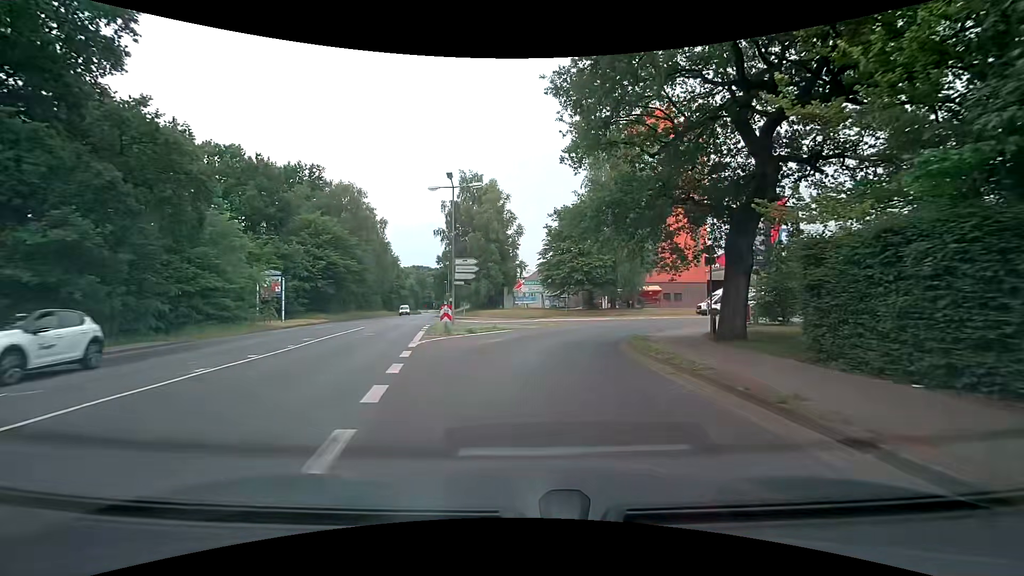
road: residential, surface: asphalt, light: Day
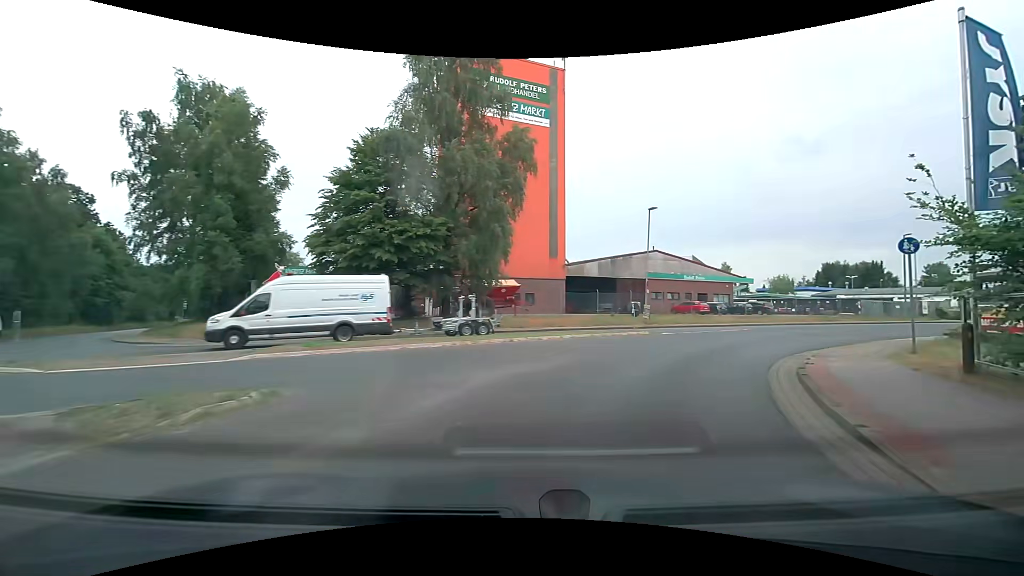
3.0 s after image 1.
(+2.7, +23.8) m; +20°
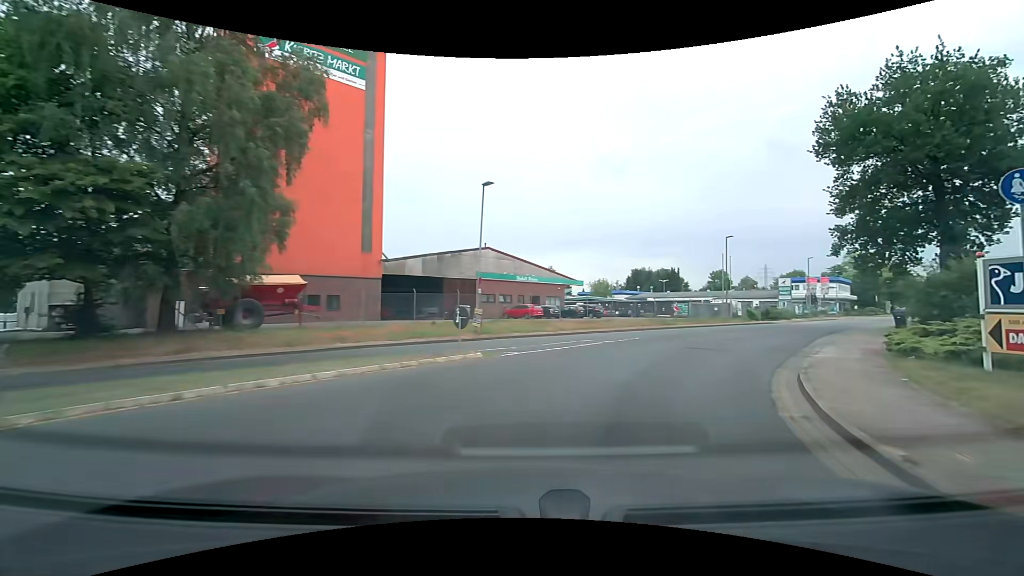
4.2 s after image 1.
(+1.5, +8.8) m; +20°
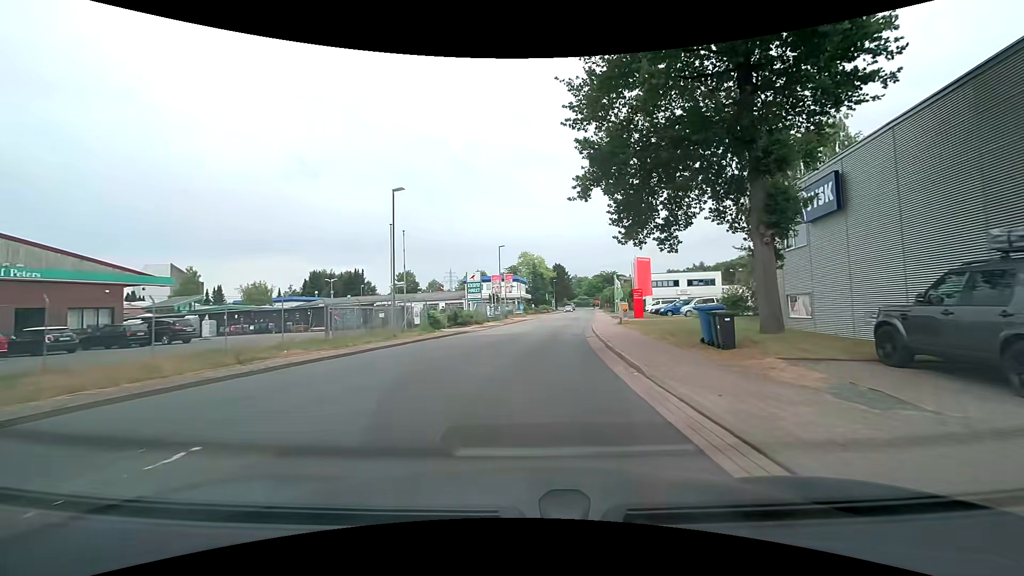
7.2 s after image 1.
(+8.3, +20.6) m; +34°
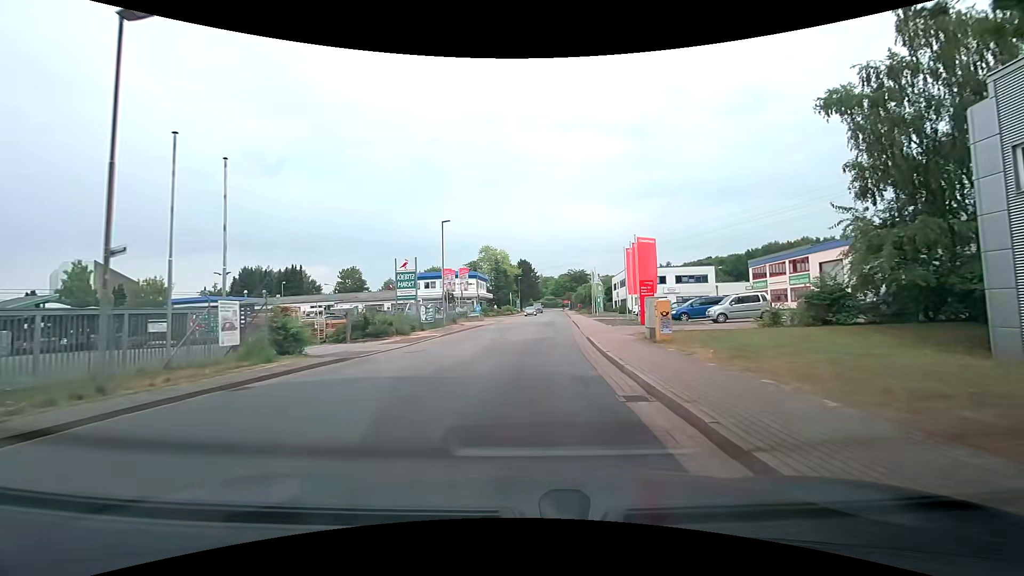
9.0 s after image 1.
(+0.6, +15.5) m; +4°
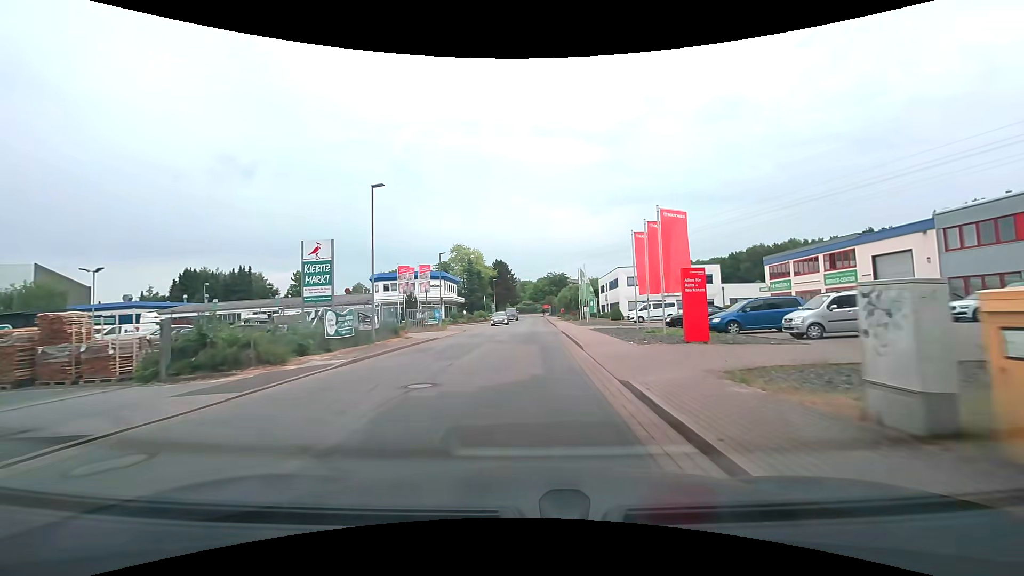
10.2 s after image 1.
(+0.2, +11.9) m; +2°
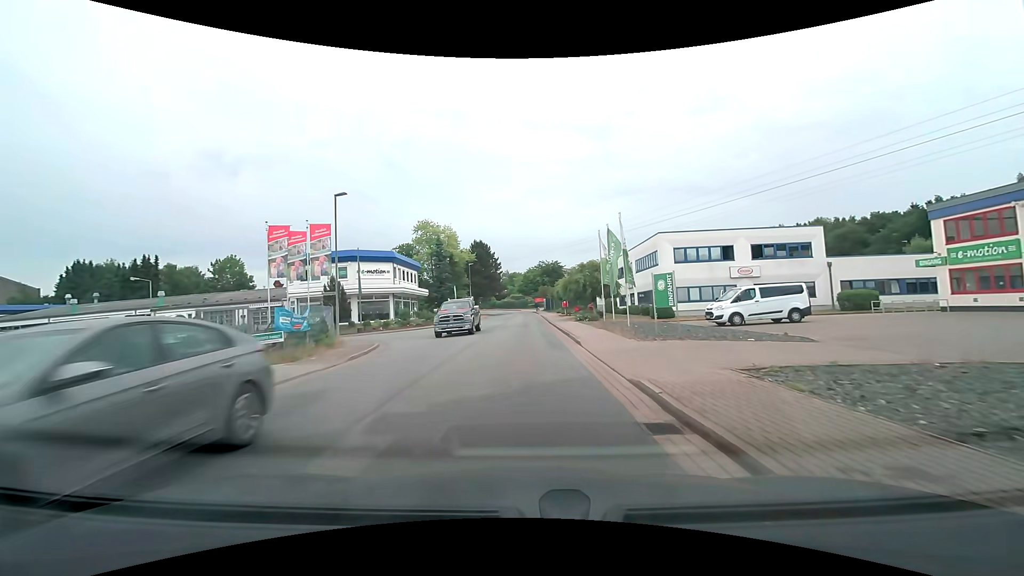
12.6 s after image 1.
(+0.4, +25.0) m; +1°
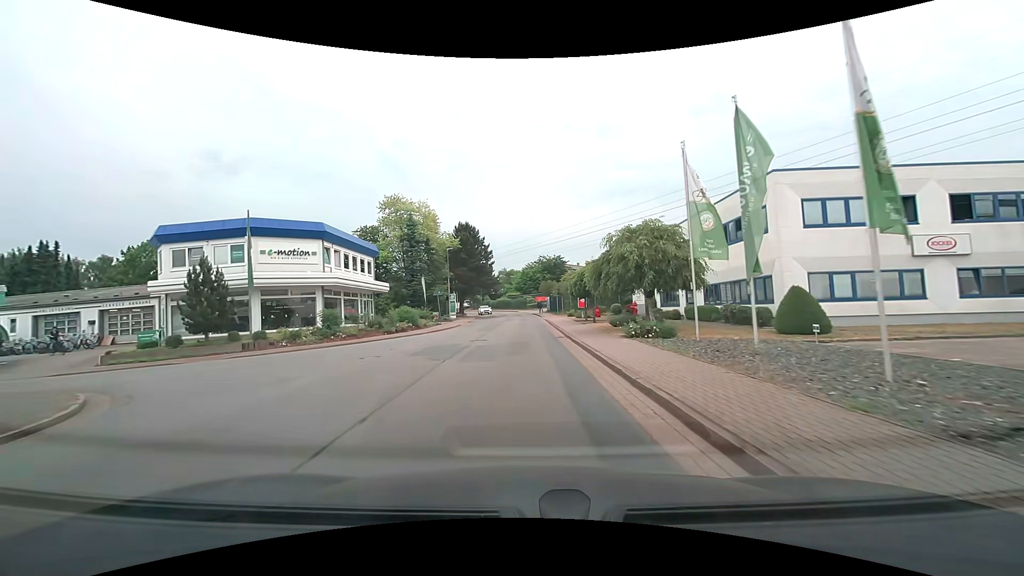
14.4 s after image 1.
(0.0, +18.8) m; 0°
(0, +10) (0, +20) (0, +30) (0, +40) (0, +50) (-1, +60) (-1, +70) (-2, +80) (-4, +90) (-6, +99) m
